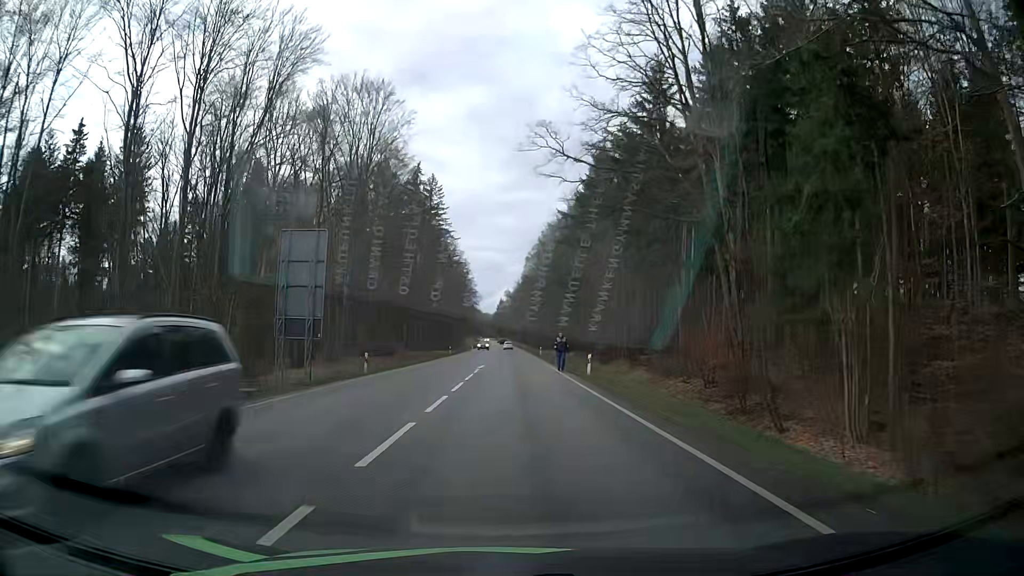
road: secondary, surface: asphalt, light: Day
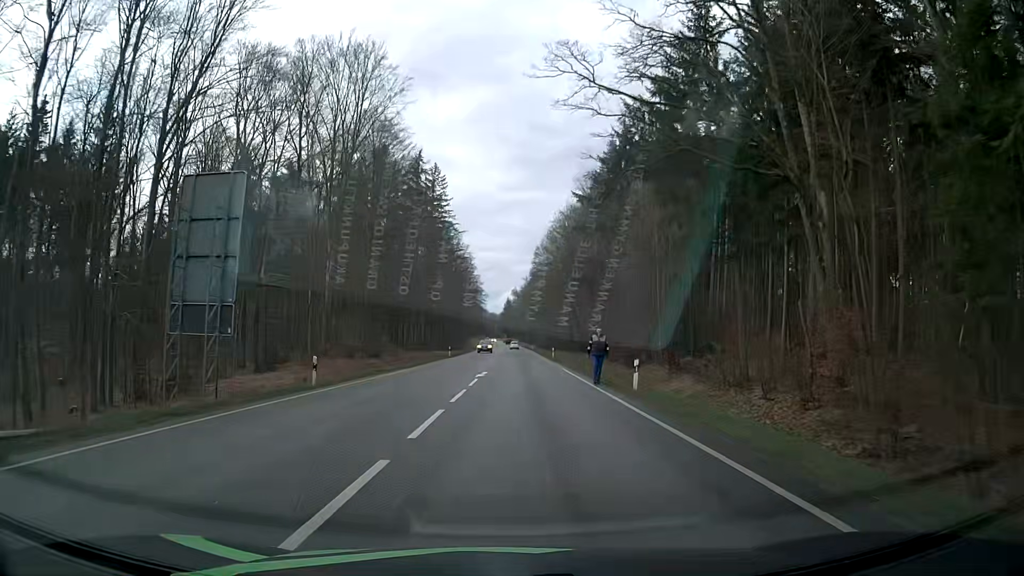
(0.0, +9.8) m; 0°
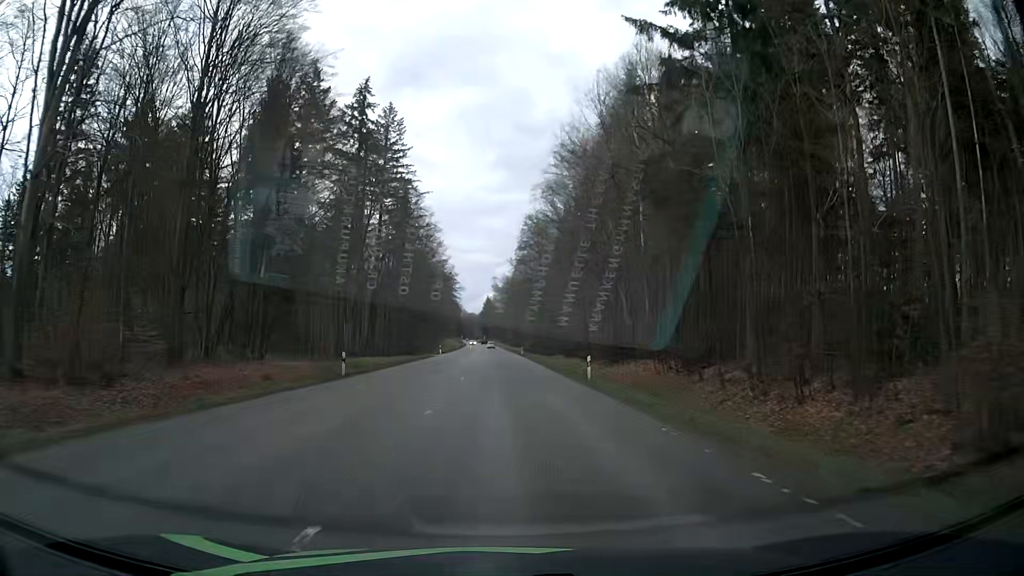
(+0.5, +39.7) m; +2°
(0, +10) (0, +20) (0, +30) (0, +40) (0, +50) (0, +60) (0, +70) (-1, +80) (-1, +90) (-1, +100) m
